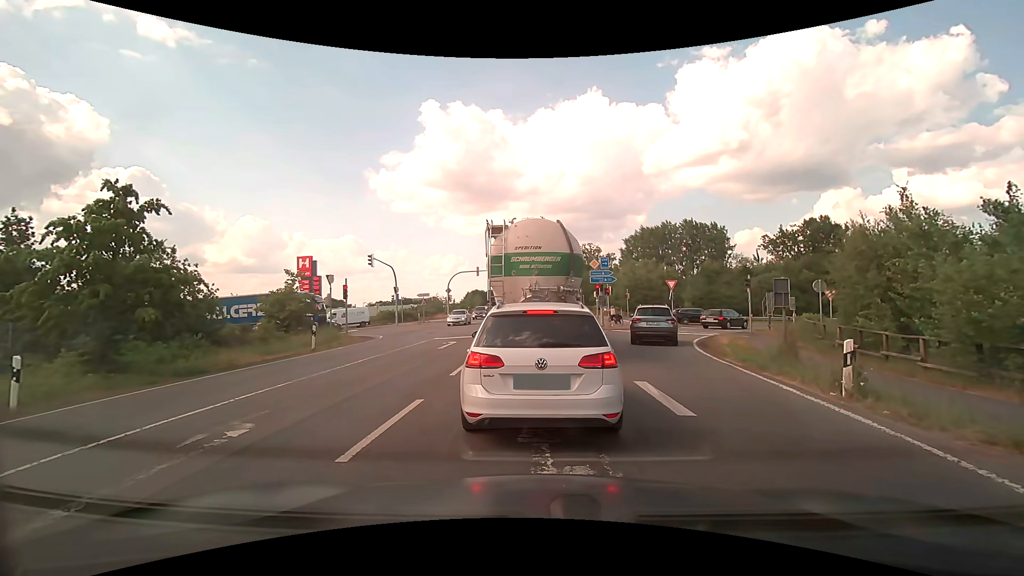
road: primary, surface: asphalt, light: Day
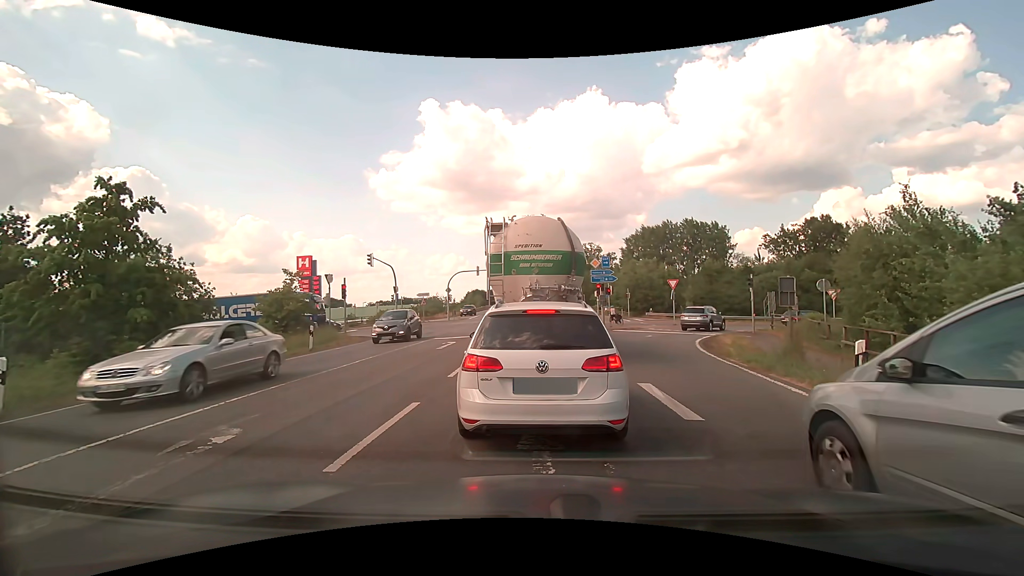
(0.0, +0.4) m; 0°
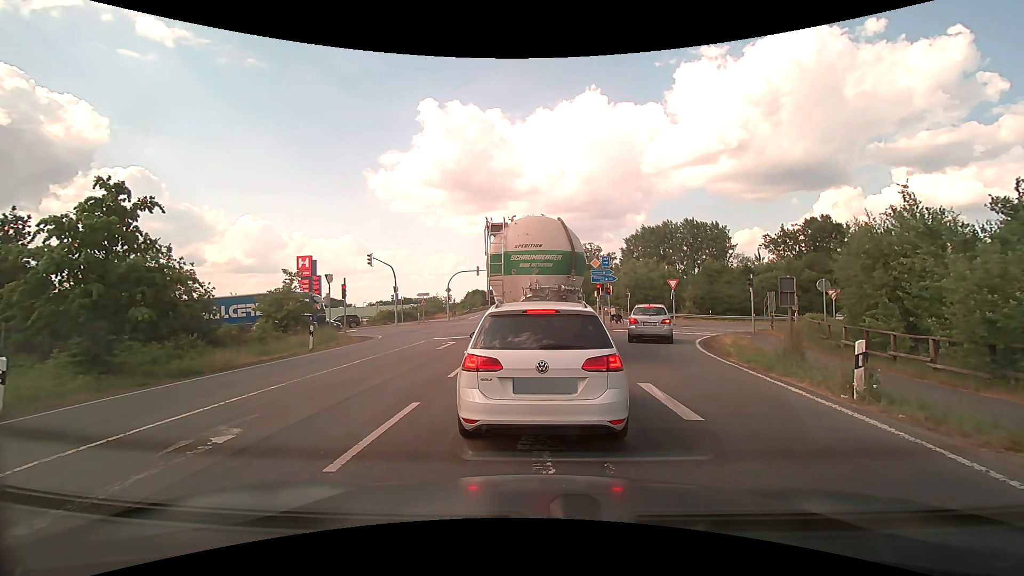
(0.0, 0.0) m; 0°
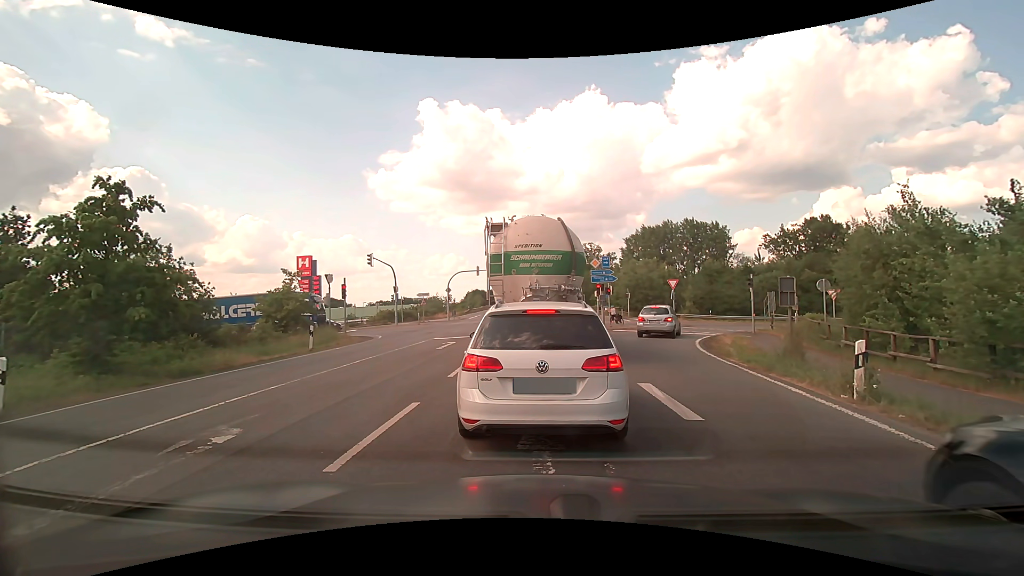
(0.0, 0.0) m; 0°
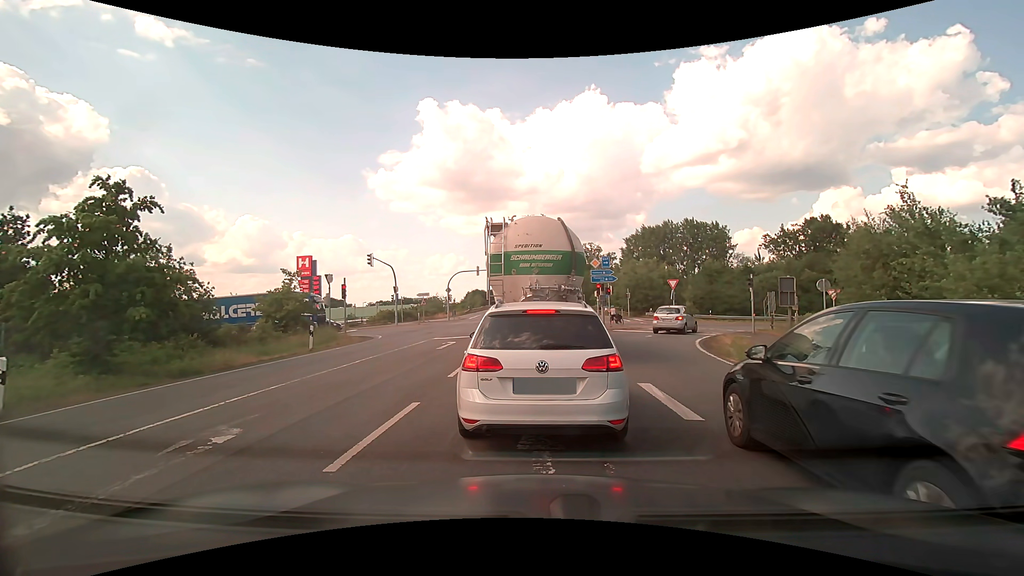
(0.0, 0.0) m; 0°
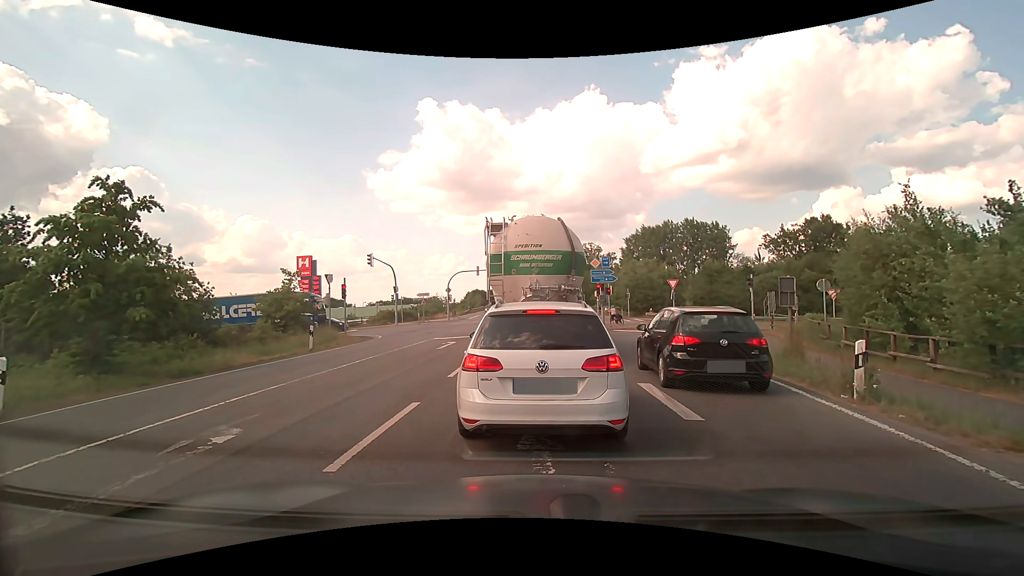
(0.0, 0.0) m; 0°
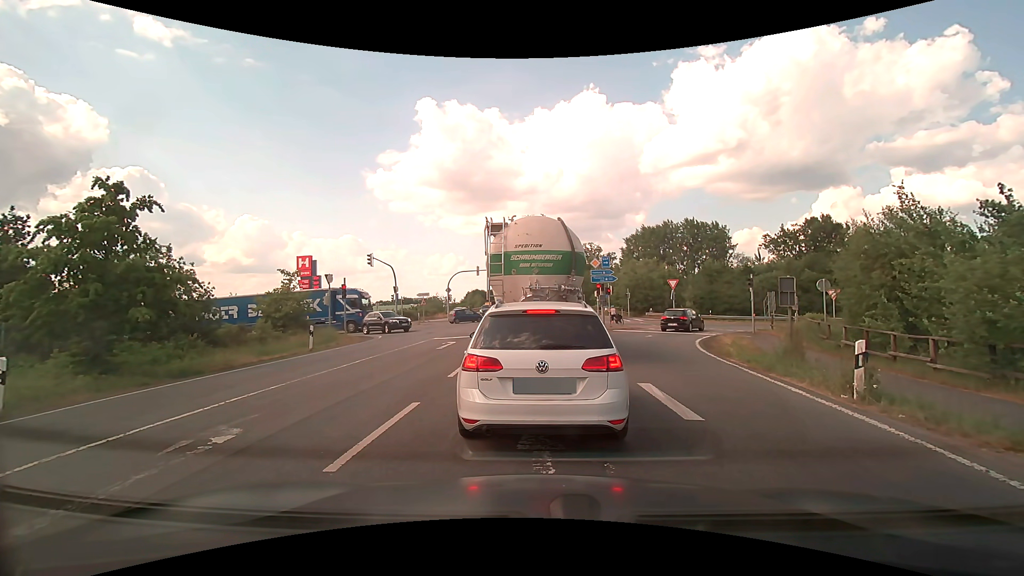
(0.0, 0.0) m; 0°
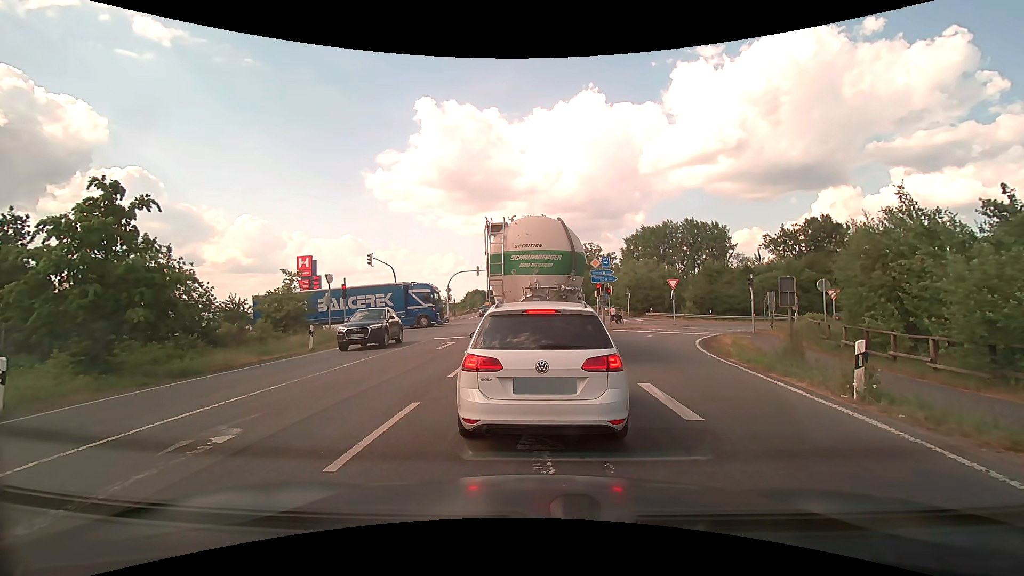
(0.0, 0.0) m; 0°
(0, +10) (0, +20) (0, +30) (-1, +40) (-1, +50) (-1, +60) (-1, +70) (-1, +80) (-1, +90) (-2, +100) m
